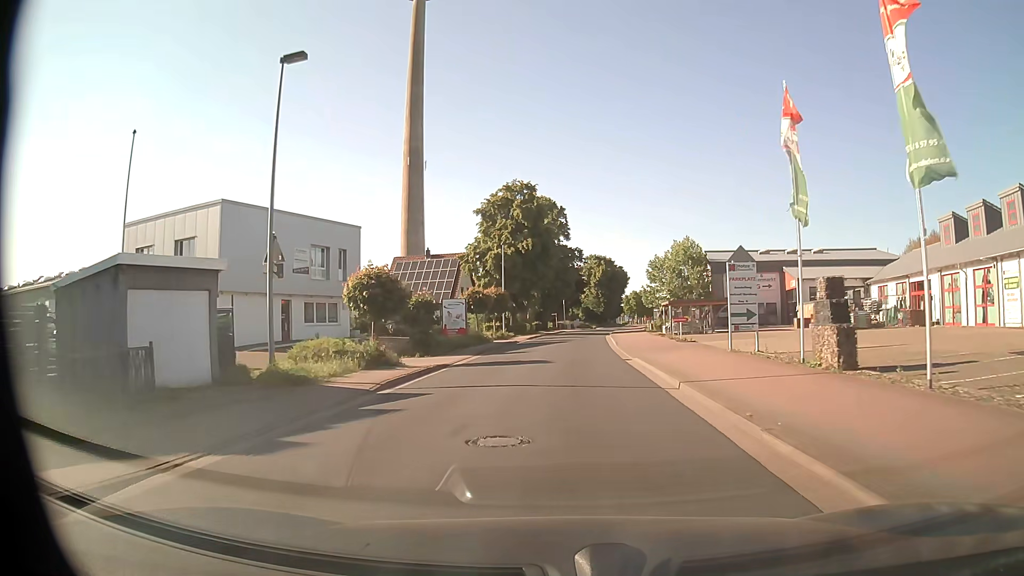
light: Day
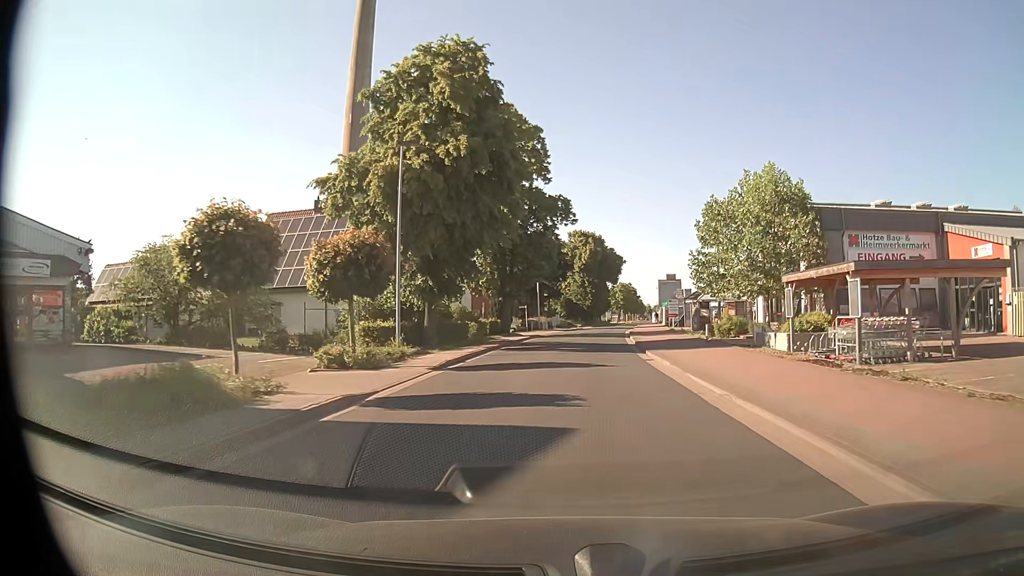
(+0.2, +32.9) m; +2°
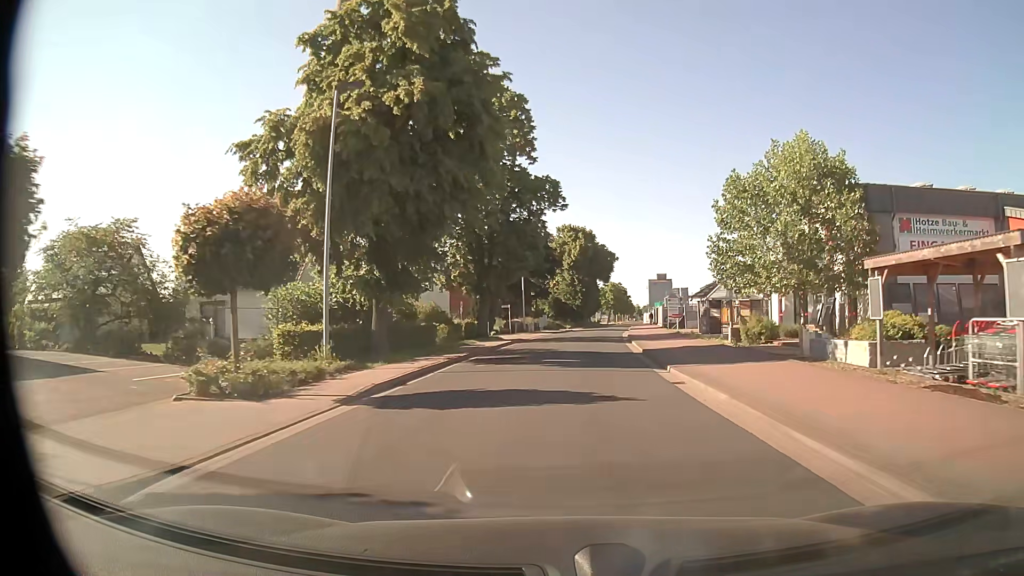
(+0.1, +6.9) m; +1°
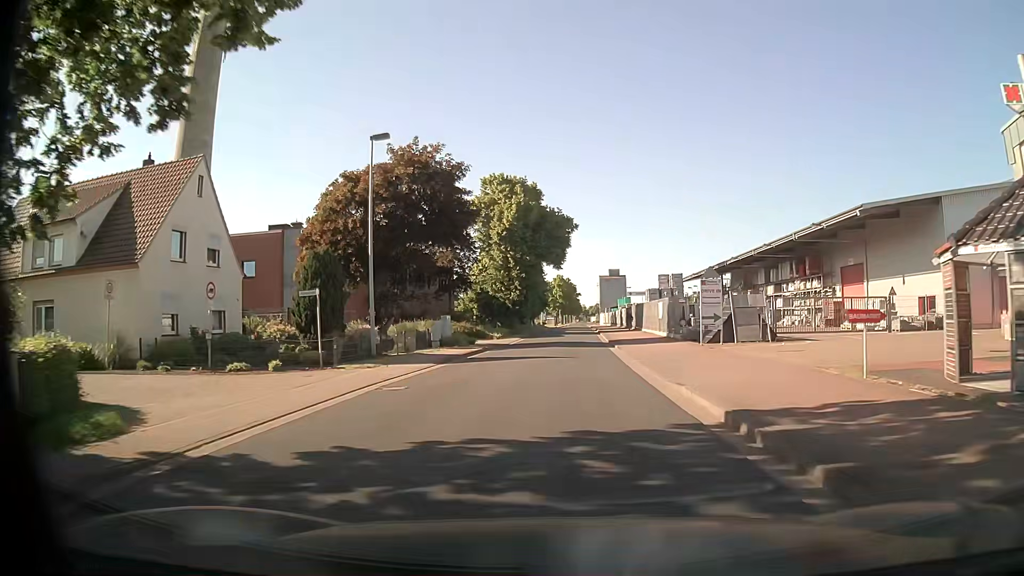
(+1.6, +34.8) m; +4°
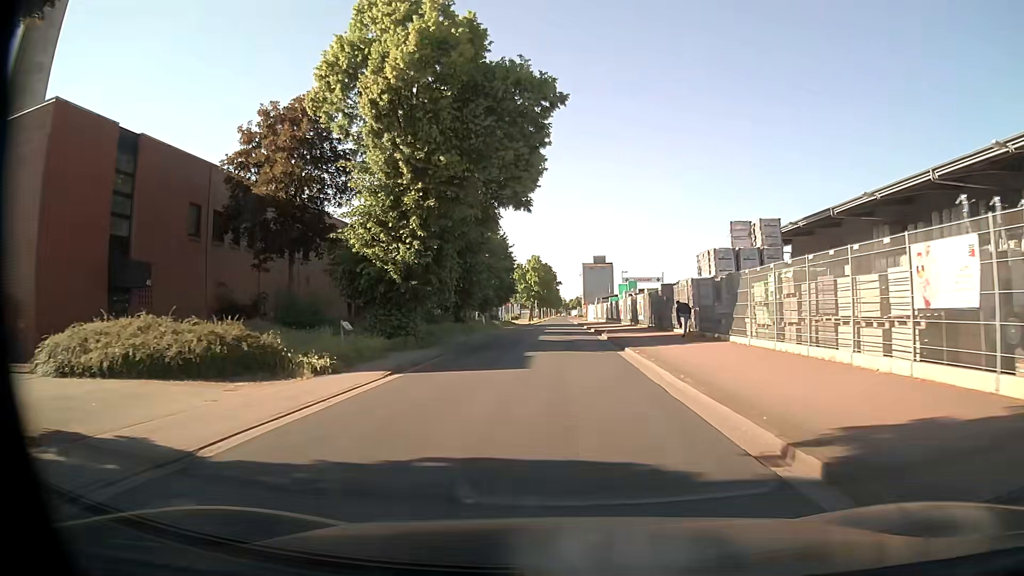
(+0.9, +35.2) m; +2°
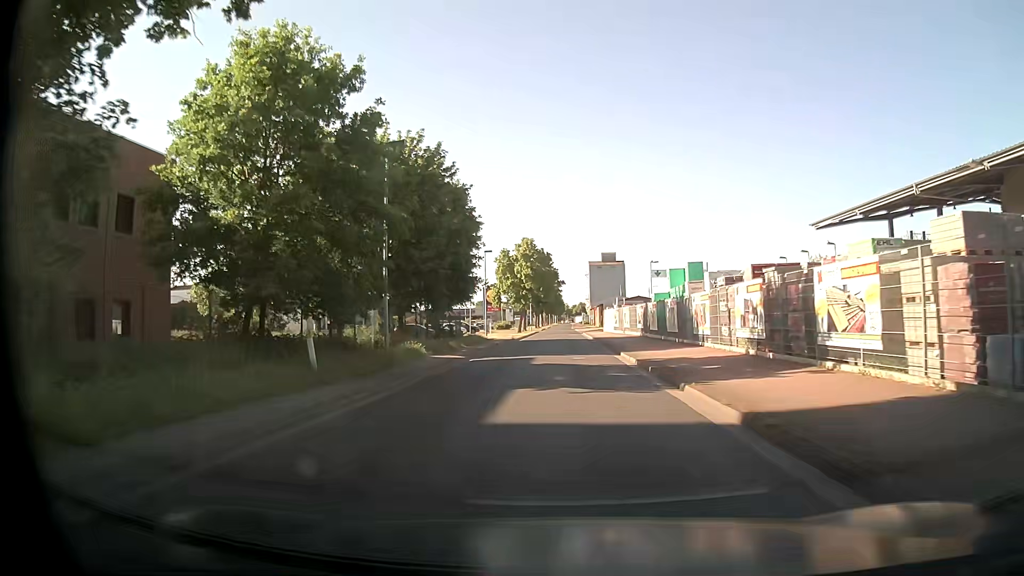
(+0.1, +35.3) m; 0°
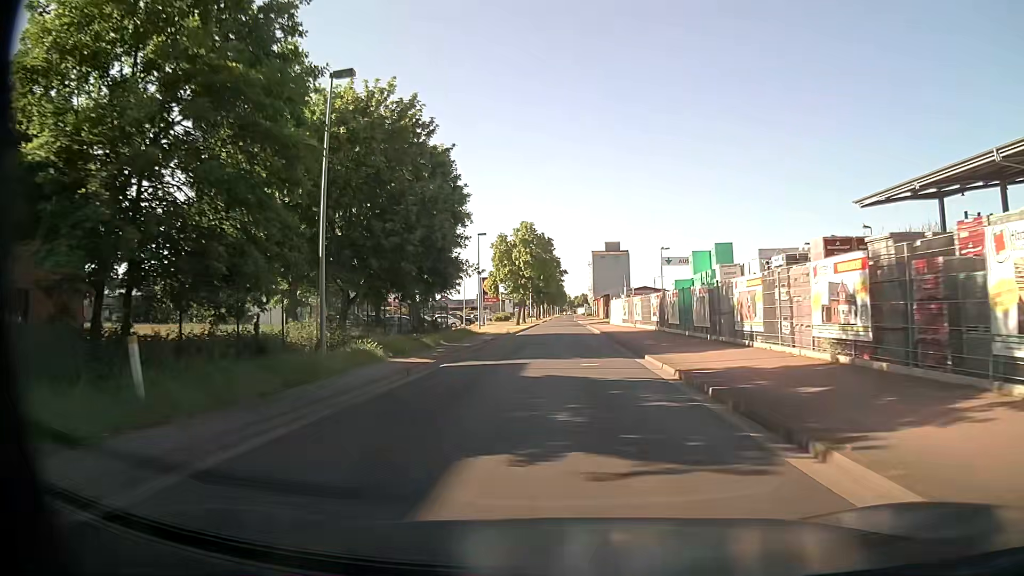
(0.0, +6.9) m; 0°
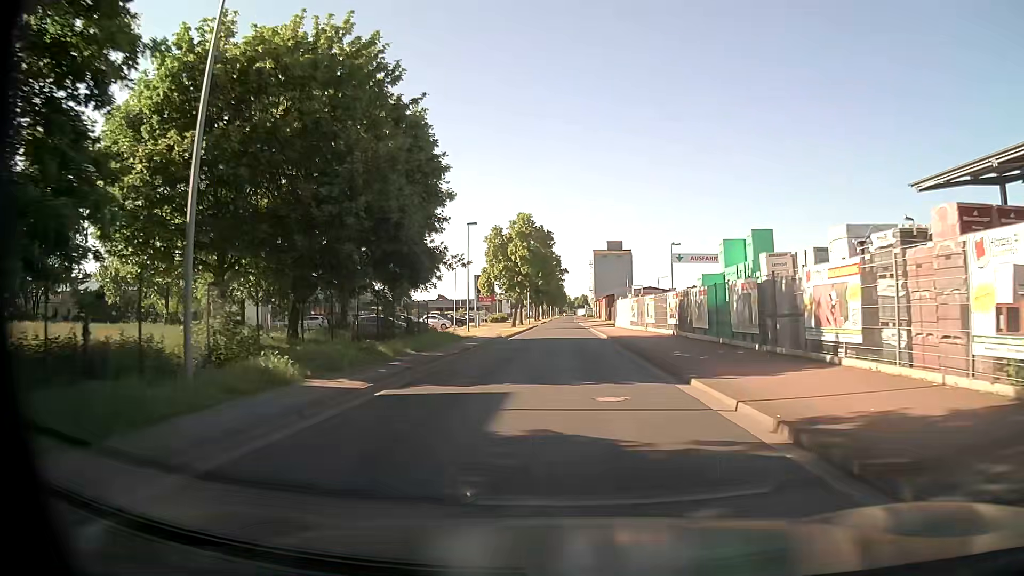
(-0.1, +6.9) m; 0°
(0, +10) (0, +20) (0, +30) (0, +40) (0, +50) (+1, +60) (+1, +70) (+1, +80) (+1, +90) (+1, +100) m
